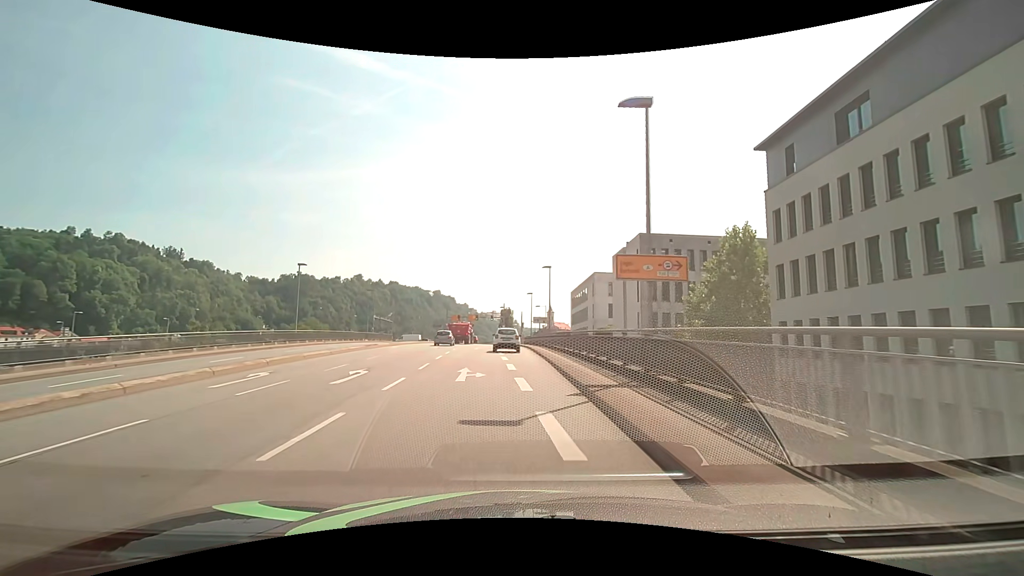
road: primary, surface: asphalt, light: Day
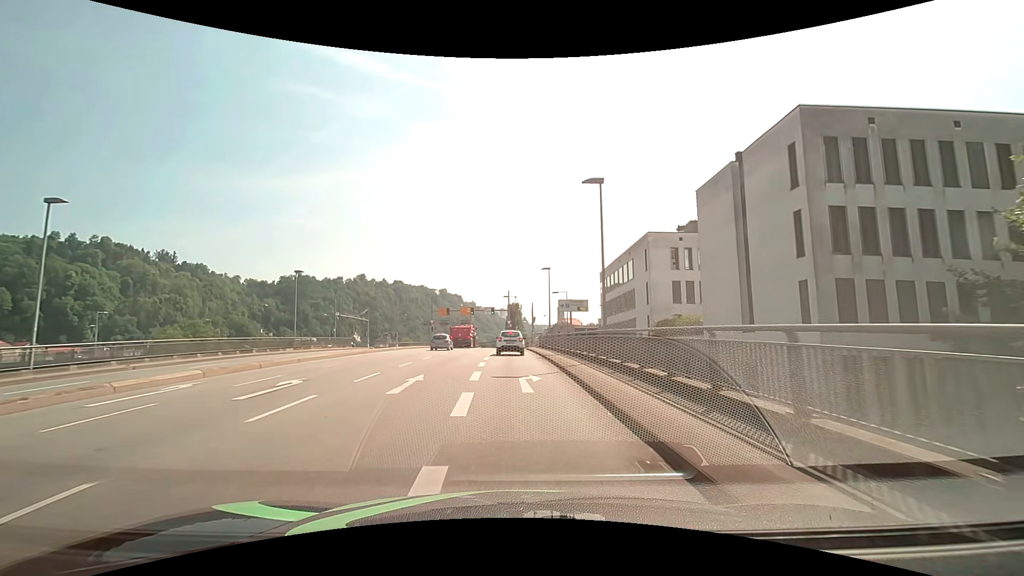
(-0.2, +27.4) m; -1°
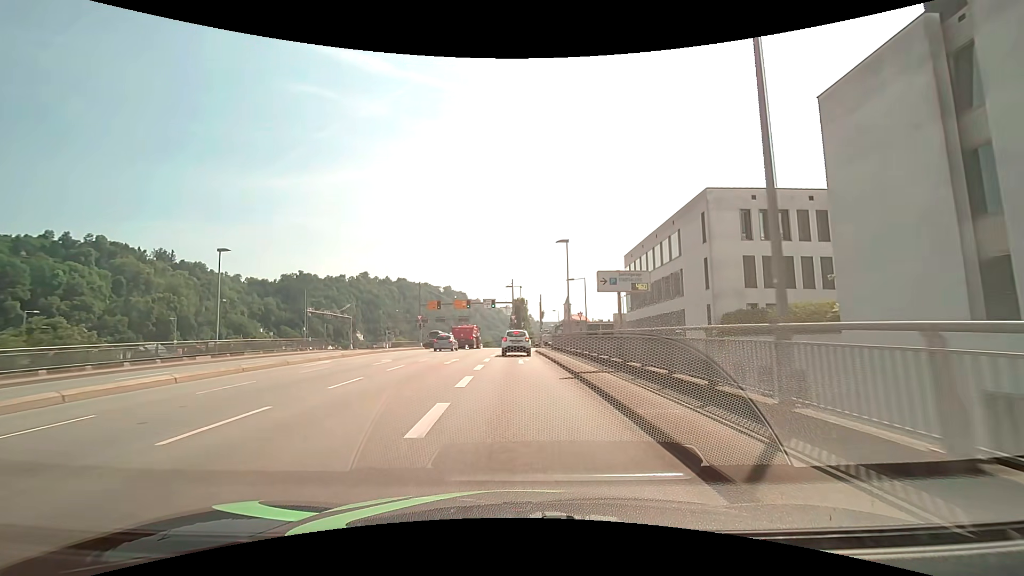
(-0.1, +13.6) m; -1°
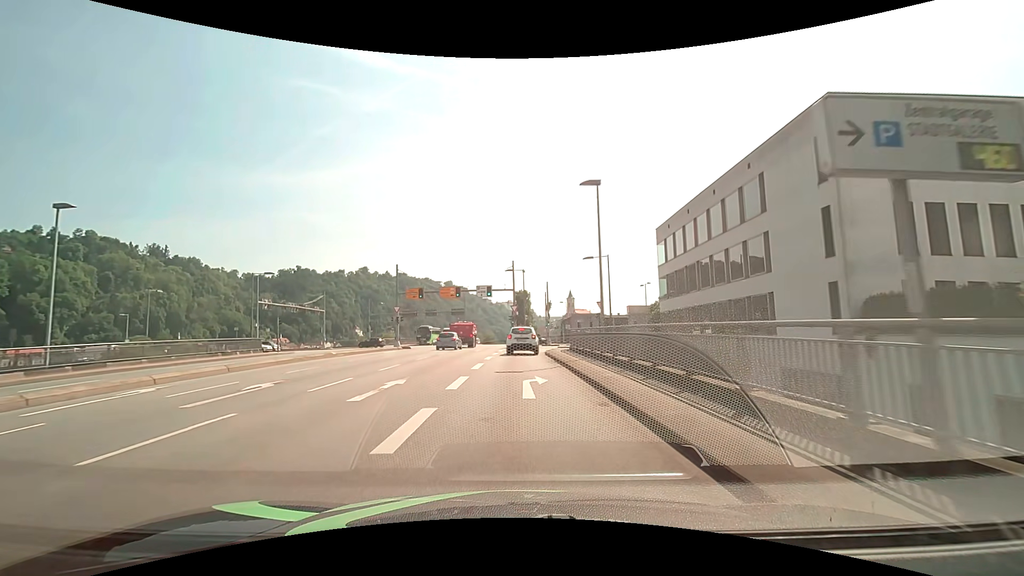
(0.0, +12.8) m; 0°
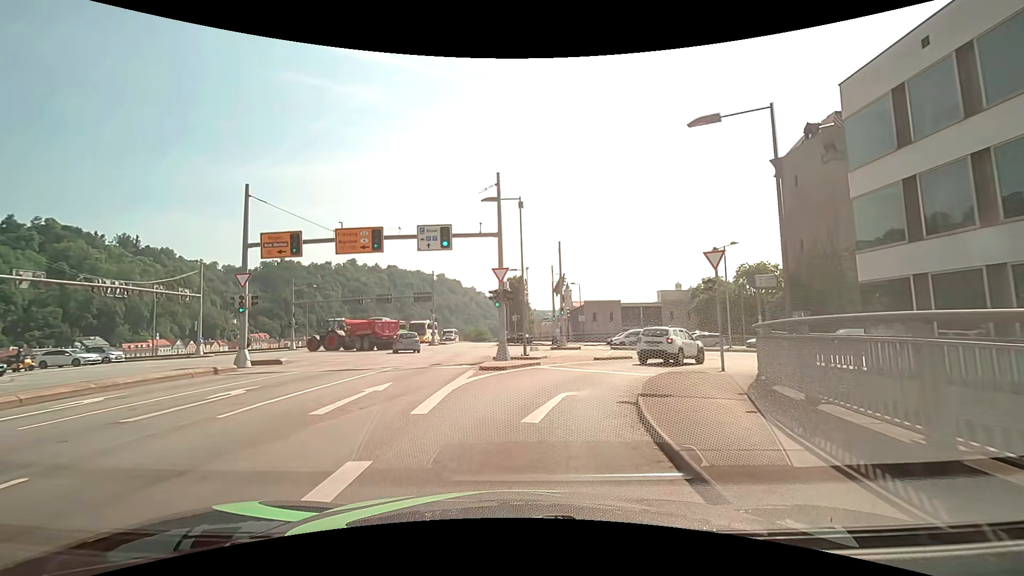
(+0.2, +27.0) m; 0°
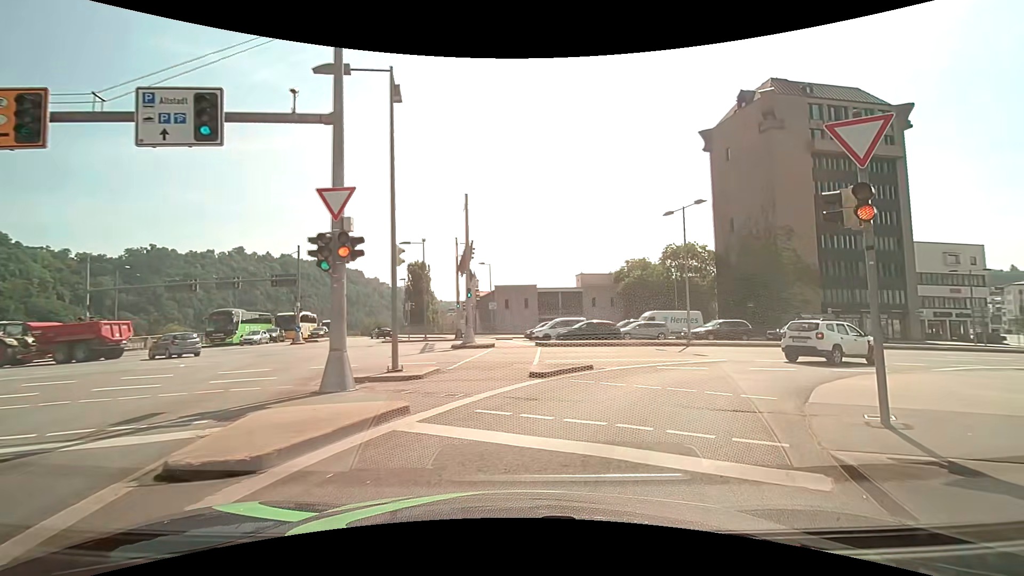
(+0.7, +11.5) m; +11°
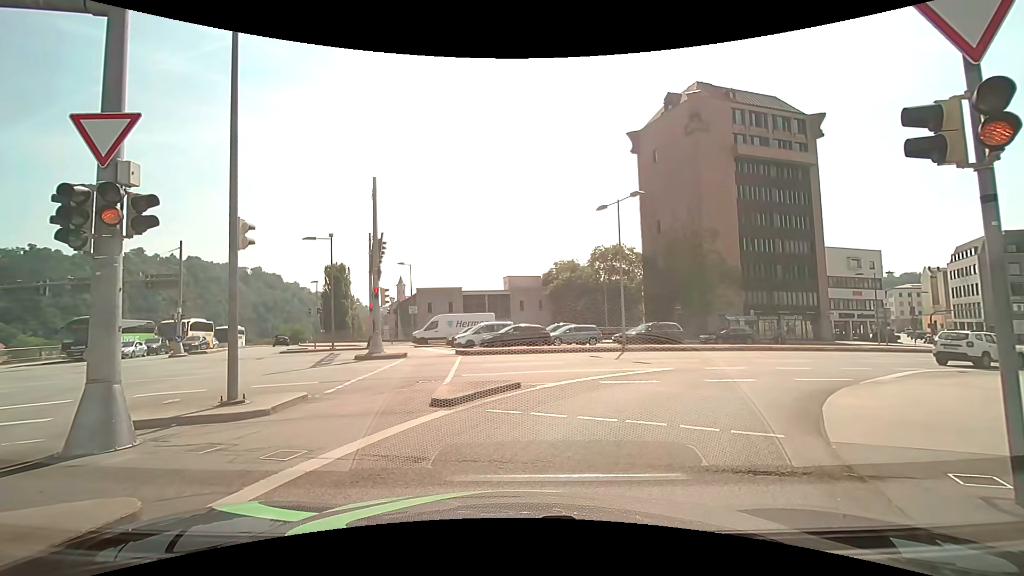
(+0.2, +3.1) m; +5°
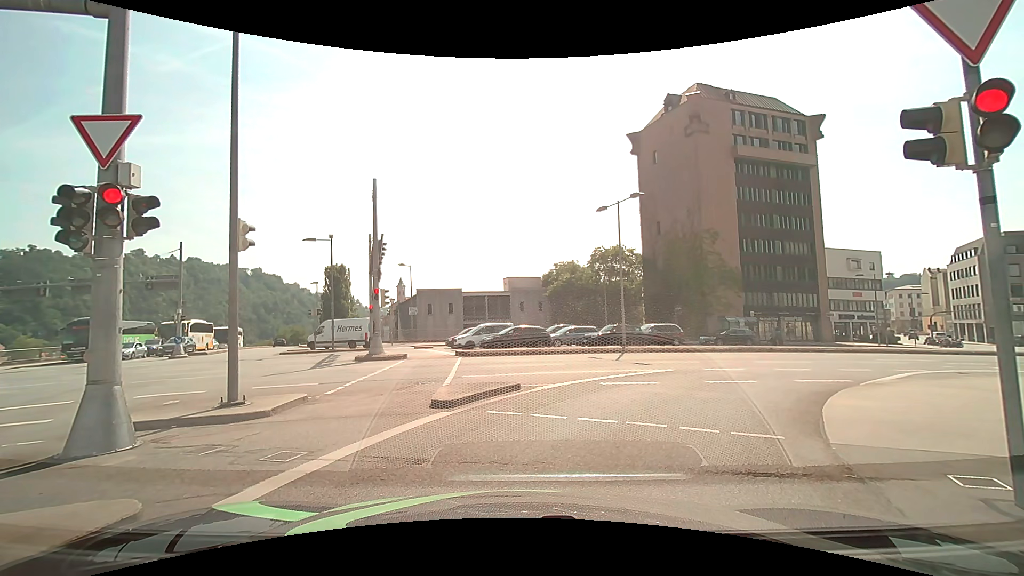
(0.0, +0.1) m; 0°
